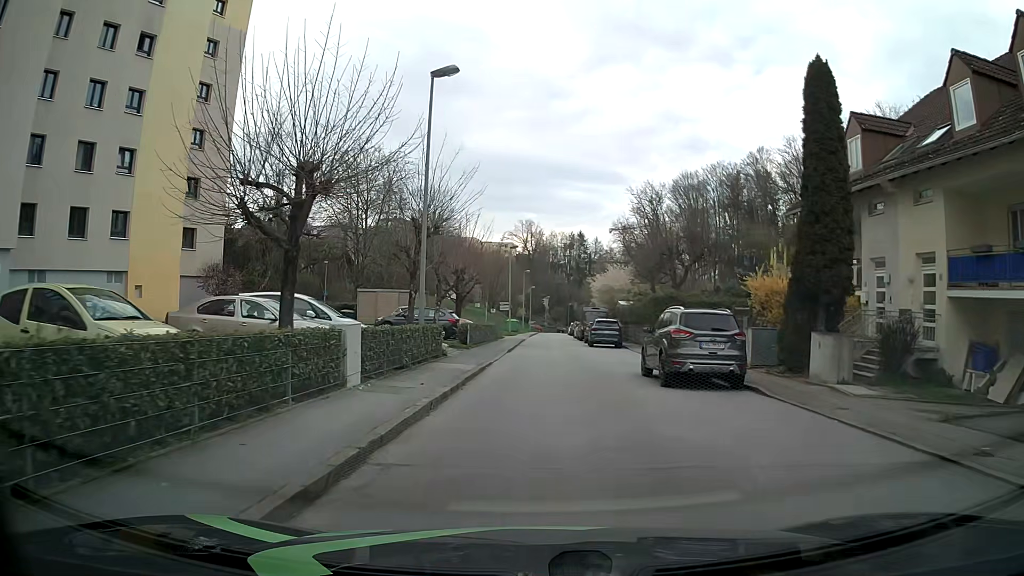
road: residential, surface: asphalt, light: Day
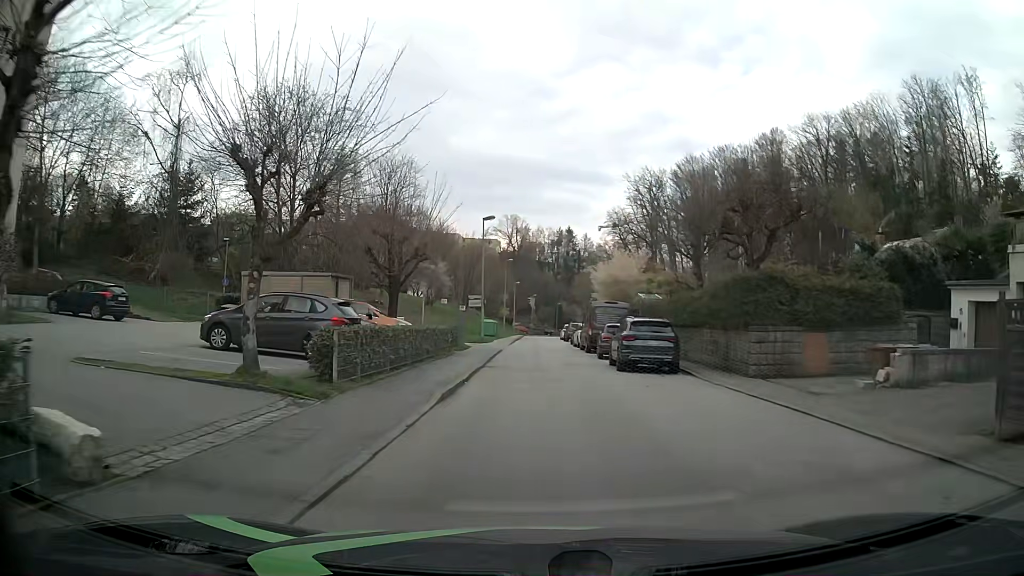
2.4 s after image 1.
(+0.3, +17.5) m; +1°
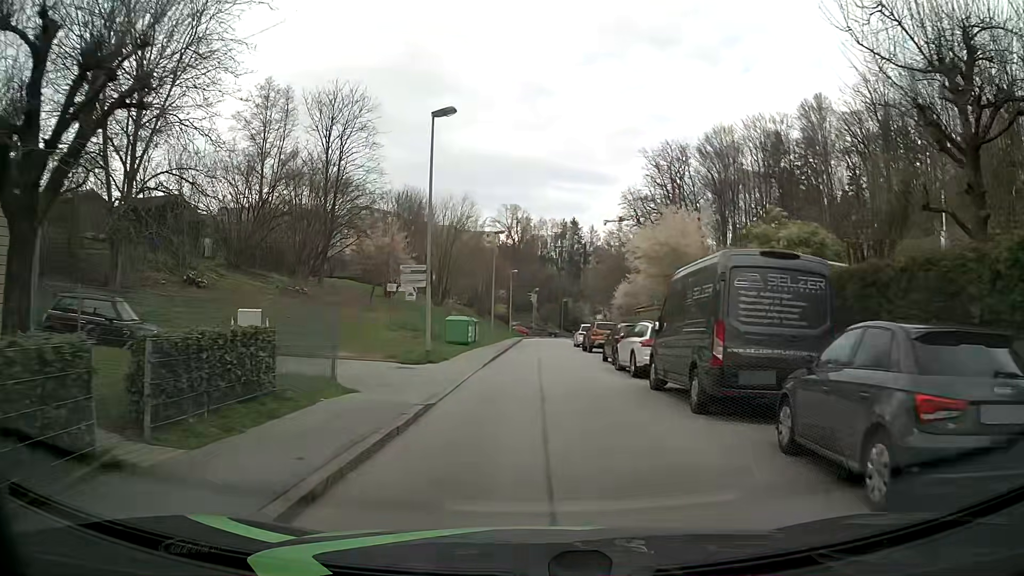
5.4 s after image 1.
(+0.4, +22.1) m; 0°
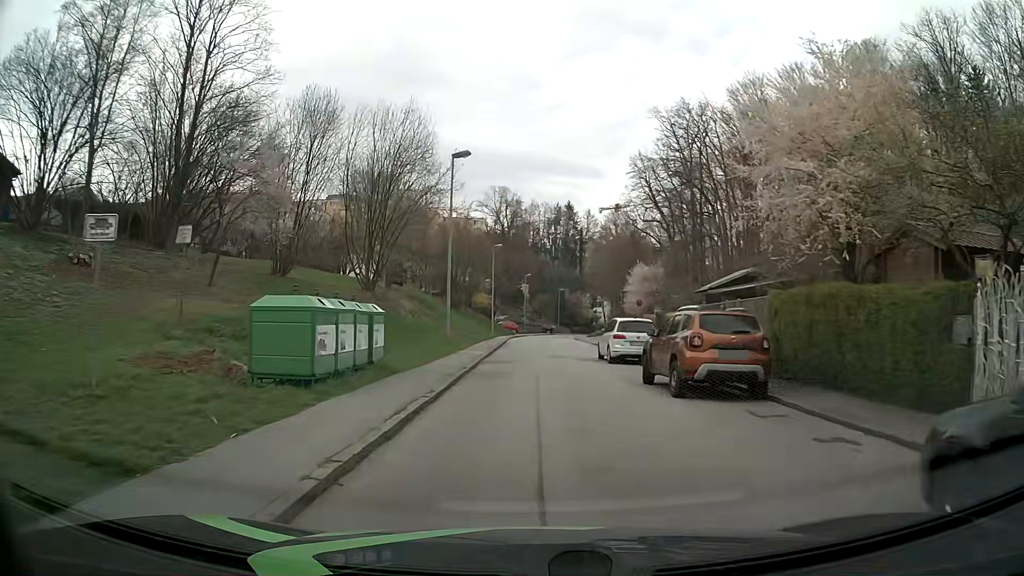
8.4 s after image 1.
(+0.4, +22.3) m; +1°
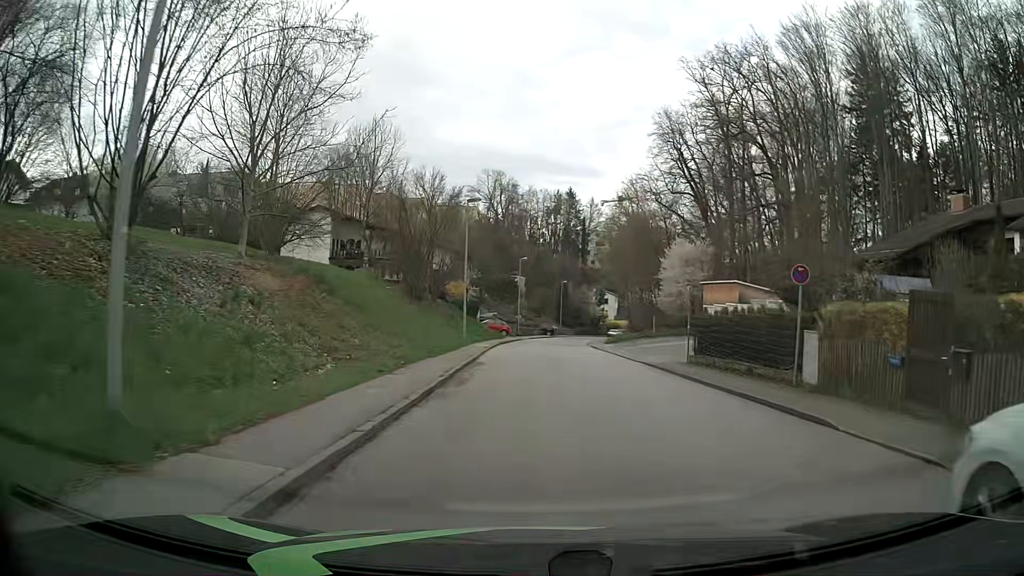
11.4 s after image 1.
(+0.1, +22.5) m; 0°
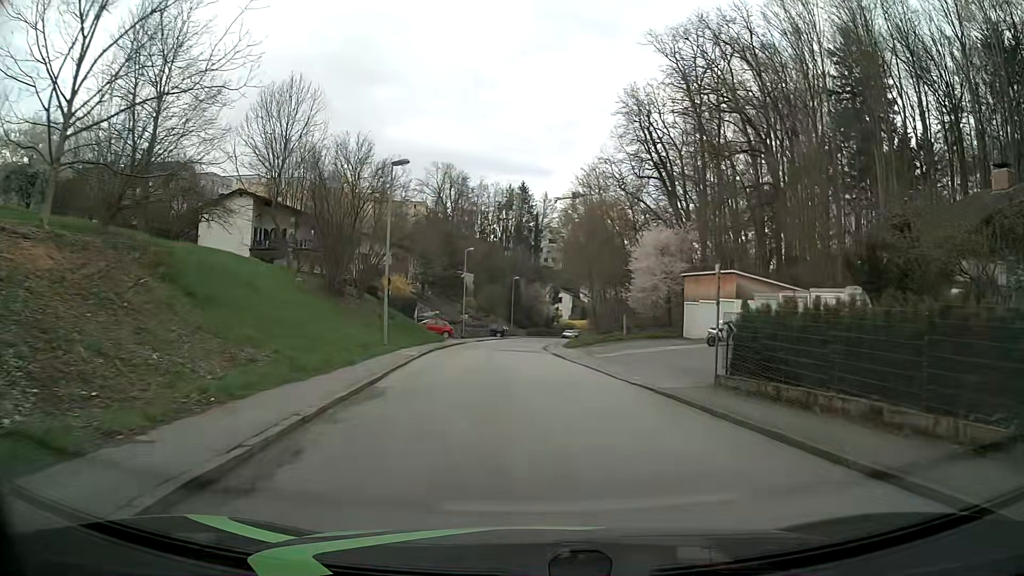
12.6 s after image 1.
(+0.3, +9.0) m; +4°
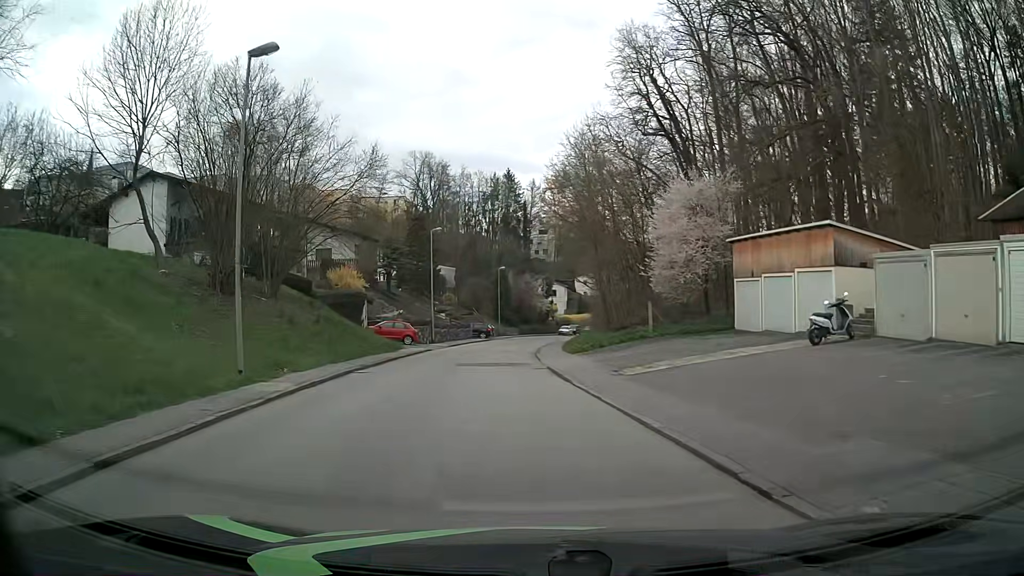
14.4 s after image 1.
(+0.6, +13.4) m; +1°
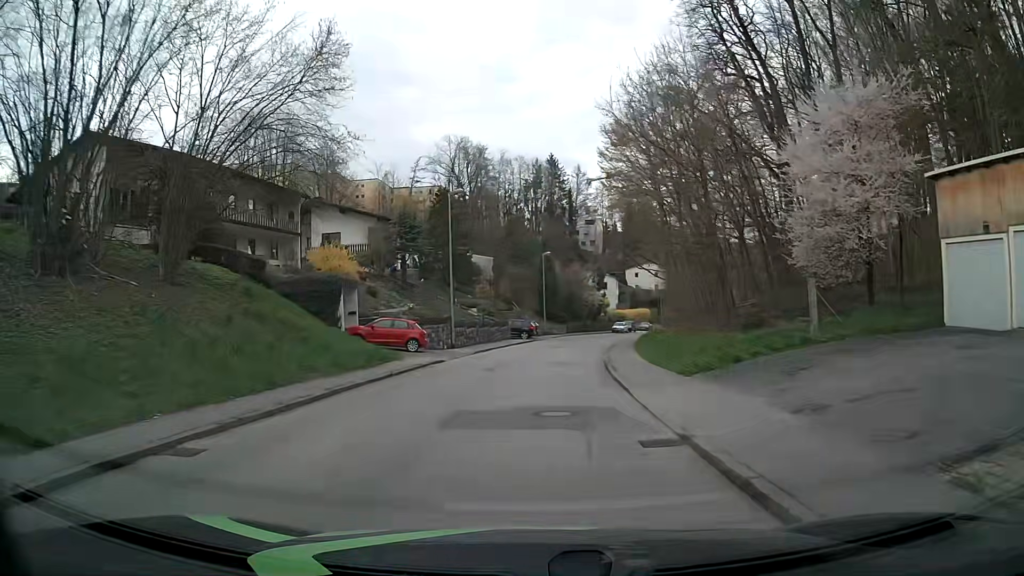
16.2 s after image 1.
(-0.6, +13.5) m; -4°
(0, +10) (+1, +20) (+1, +30) (+3, +40) (+4, +50) (+7, +59) (+10, +69) (+14, +78) (+19, +87) (+25, +95) m
